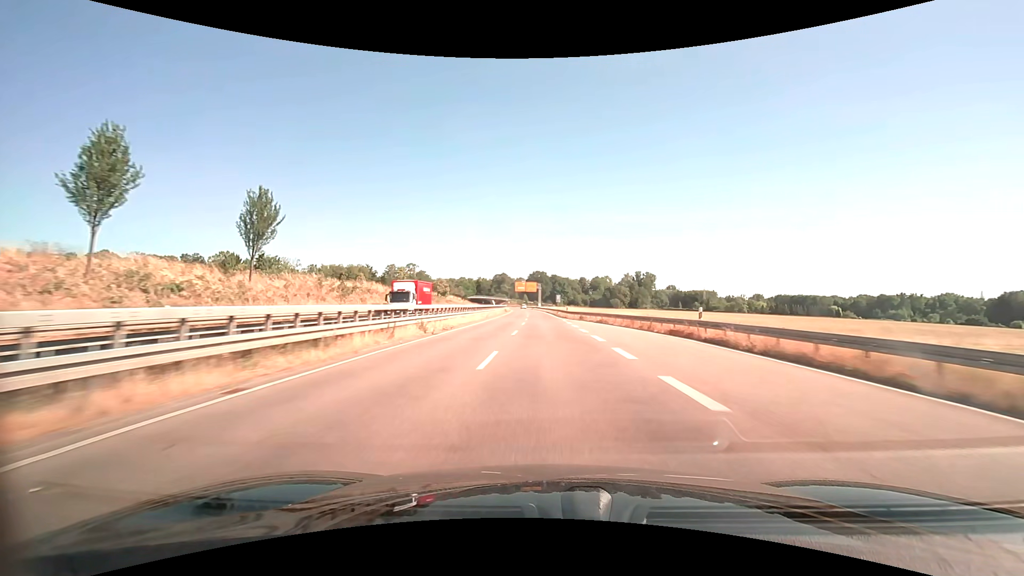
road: trunk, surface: asphalt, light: Day
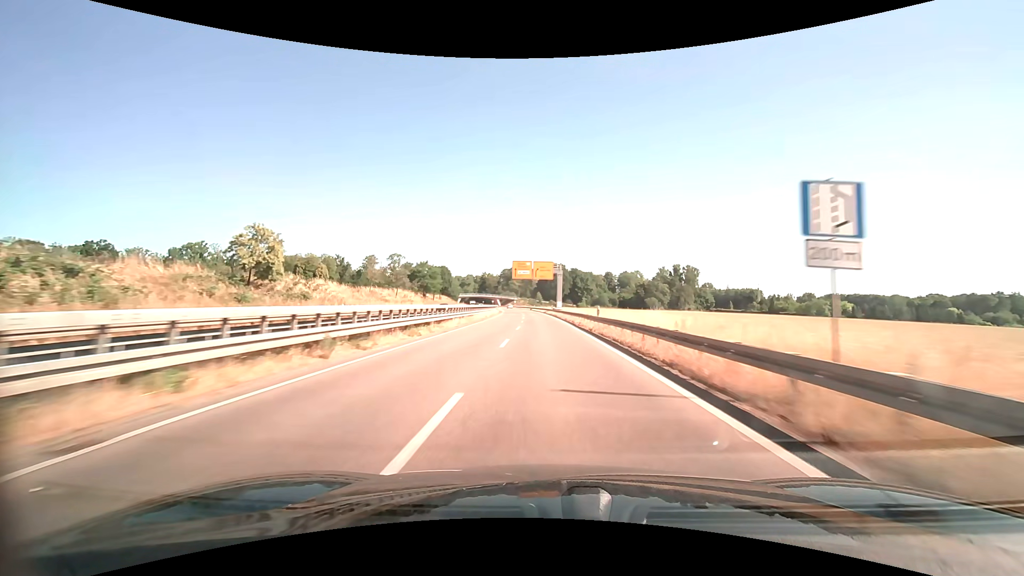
(-1.3, +78.3) m; -2°
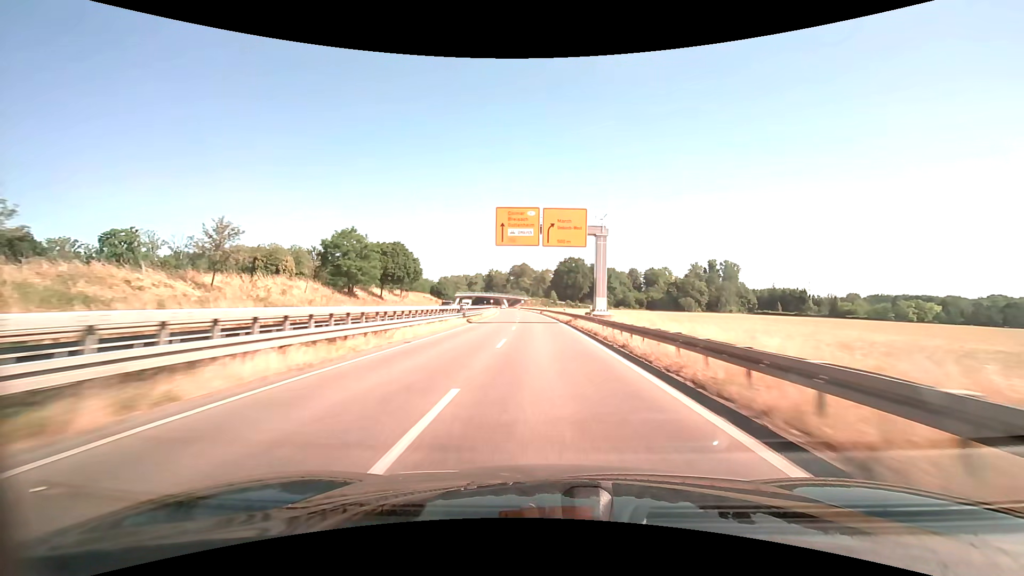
(-0.6, +47.0) m; -2°
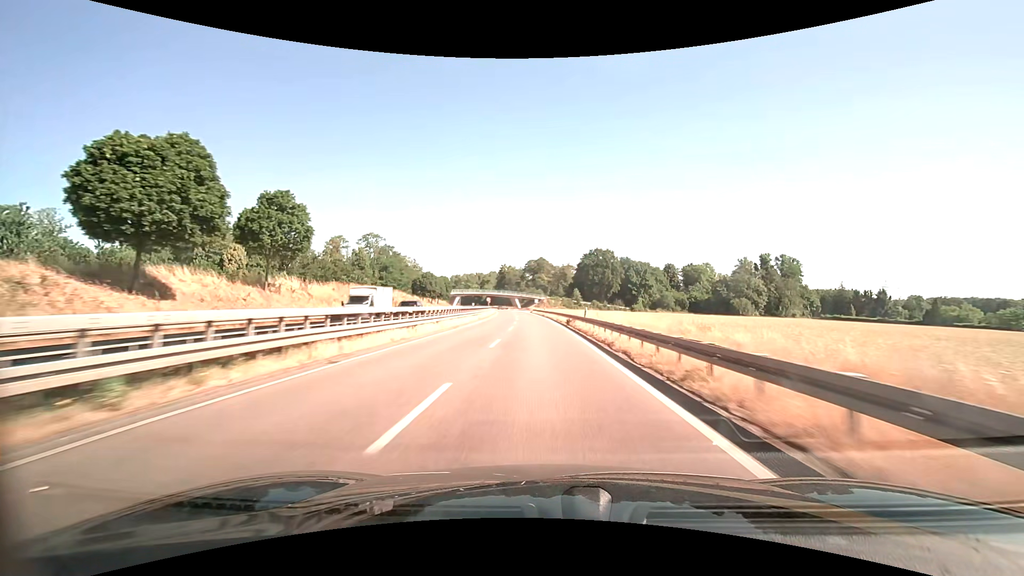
(-0.9, +47.0) m; -2°
(0, +10) (0, +20) (0, +30) (-1, +40) (-1, +50) (-1, +60) (-2, +70) (-3, +80) (-3, +90) (-4, +100) m
